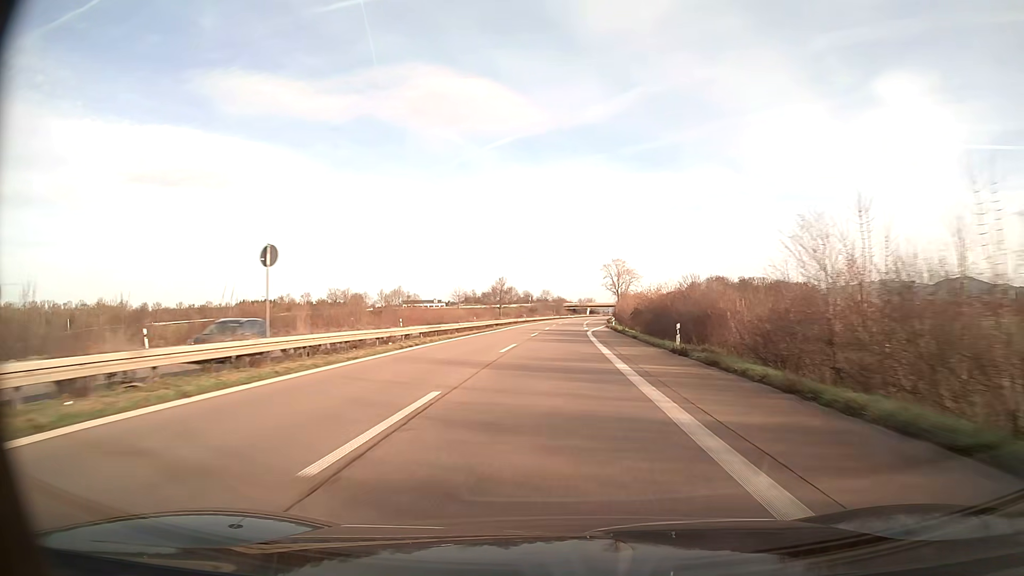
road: trunk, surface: asphalt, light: Day
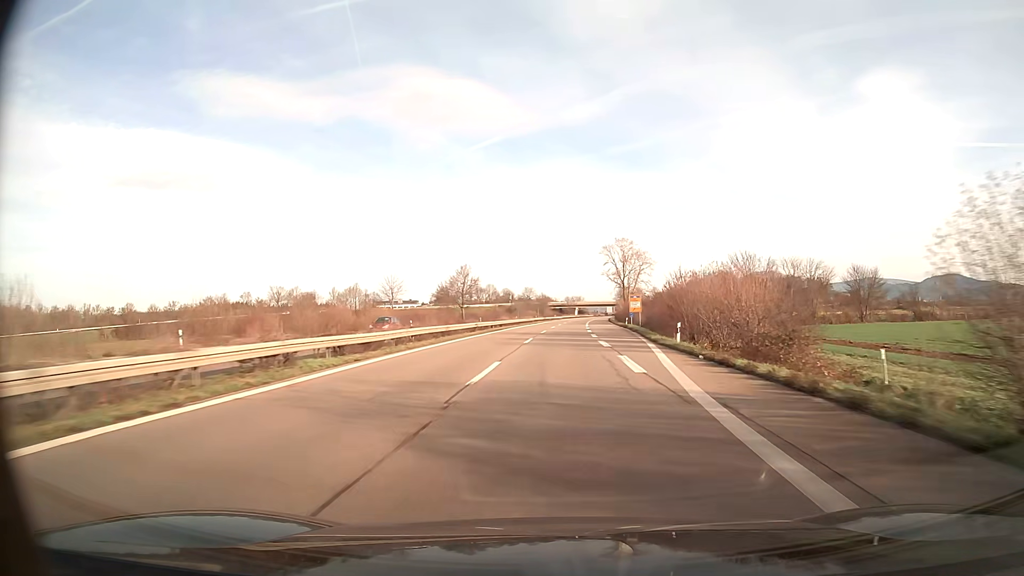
(+0.5, +47.0) m; +1°
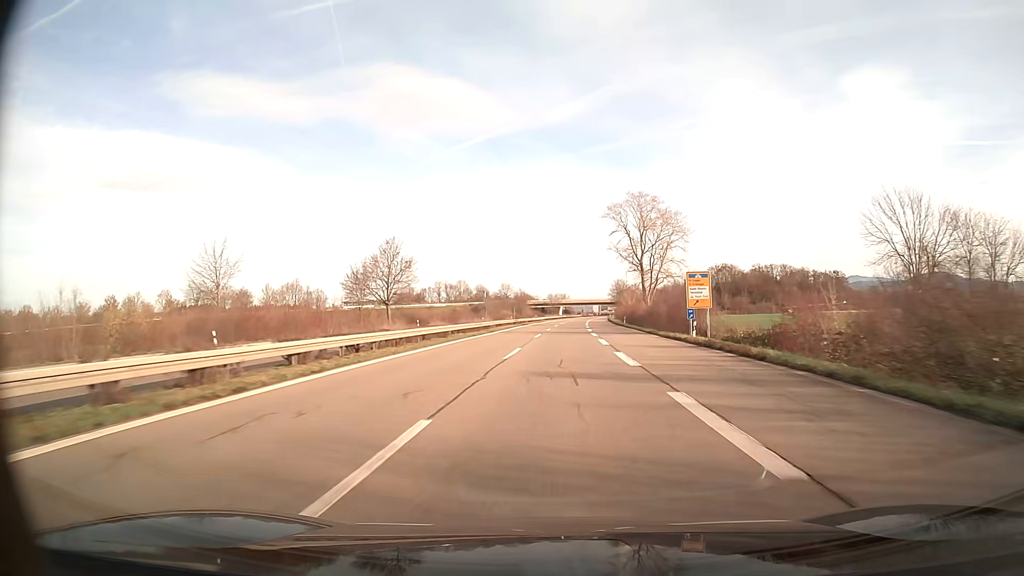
(+0.6, +47.0) m; +1°
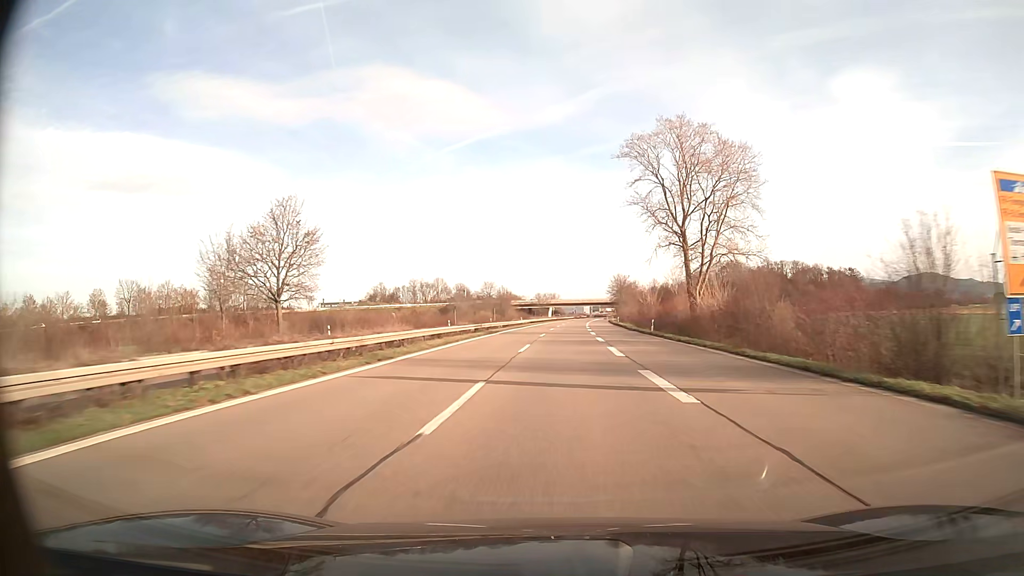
(+0.2, +31.3) m; +1°
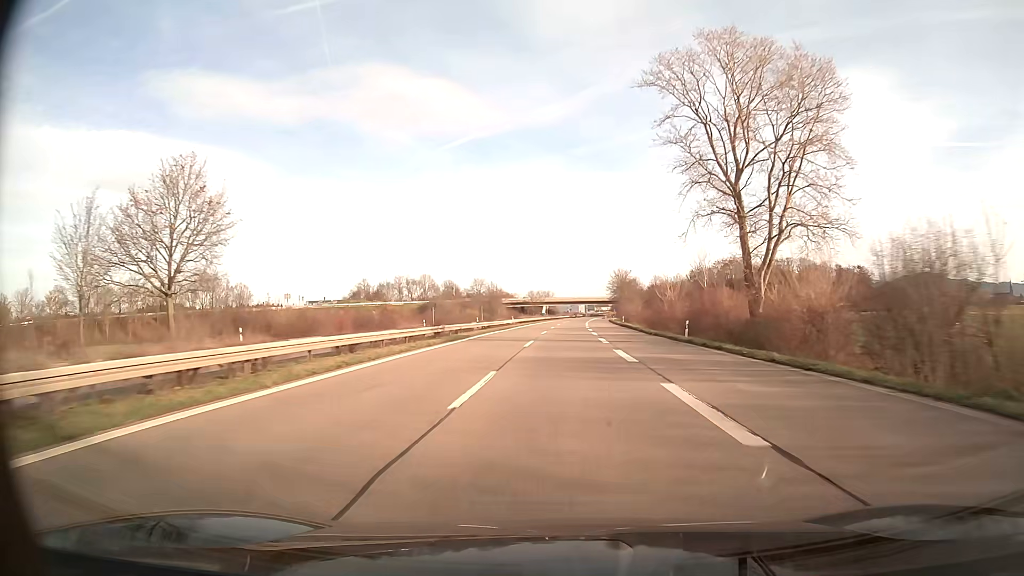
(+0.1, +15.7) m; 0°
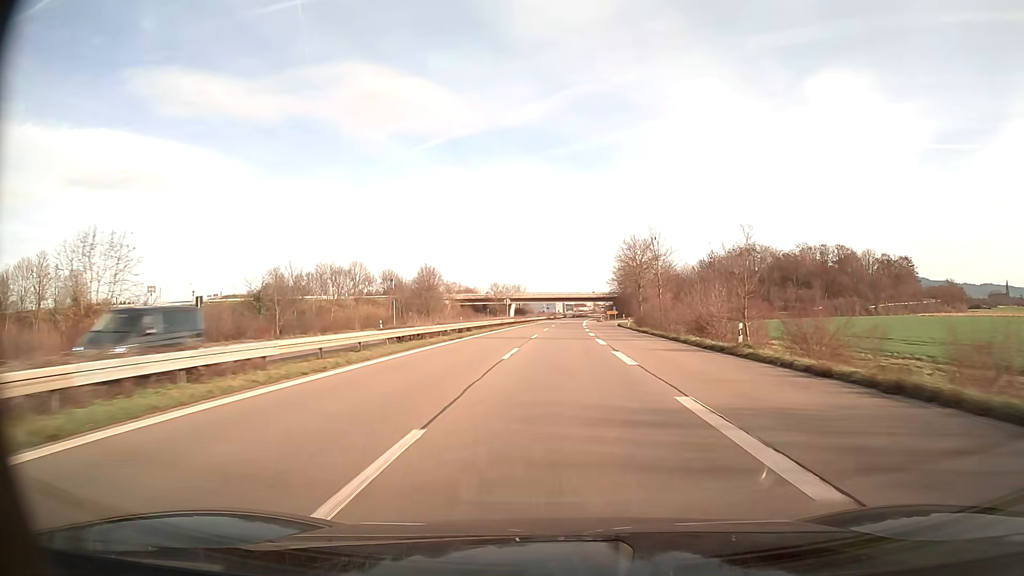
(+1.1, +62.7) m; +2°
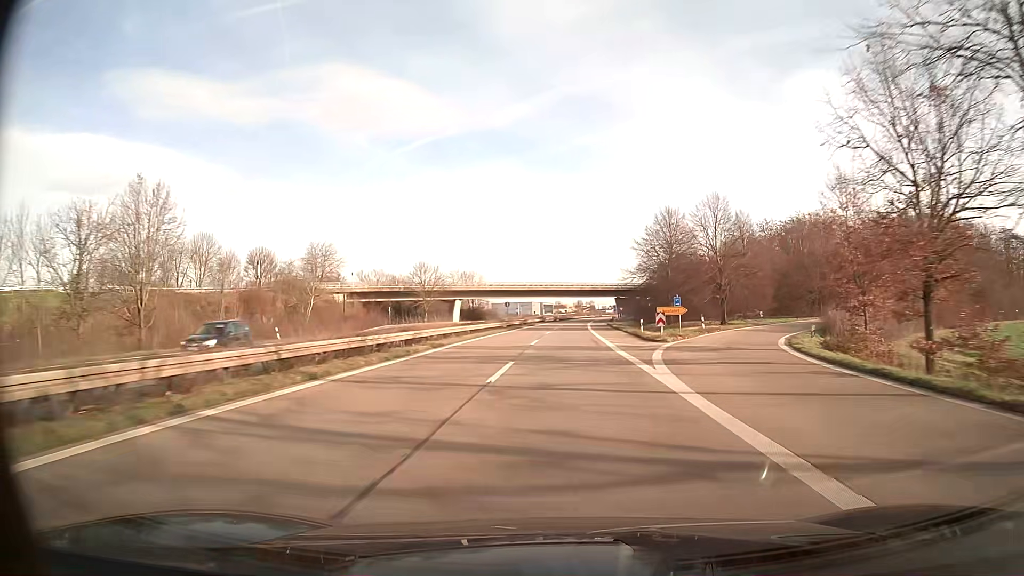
(+1.3, +78.5) m; +2°
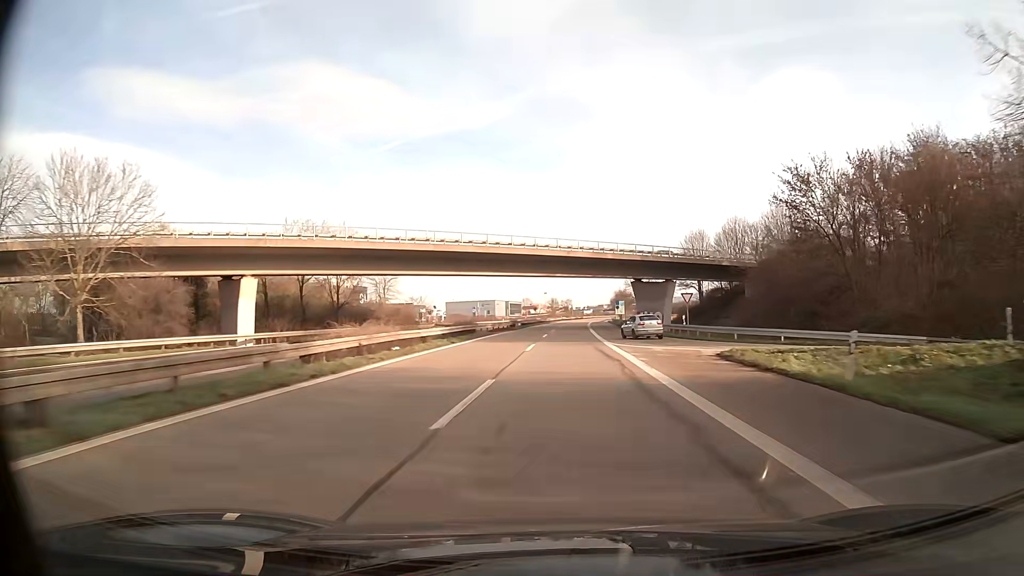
(+1.6, +78.4) m; +2°
(0, +10) (0, +20) (0, +30) (+1, +40) (+1, +50) (+1, +60) (+1, +70) (+2, +80) (+2, +90) (+3, +100) m
